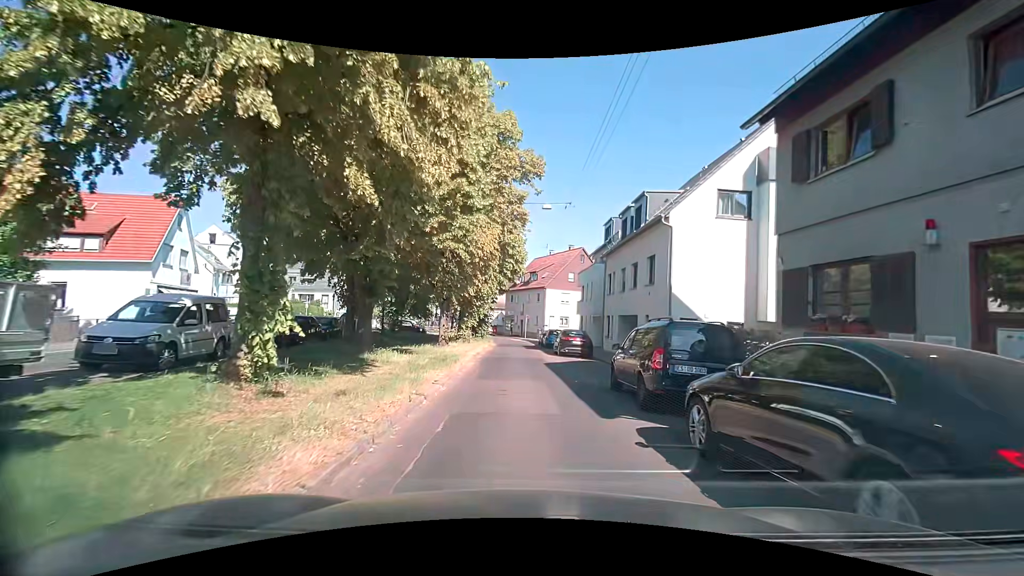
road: residential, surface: asphalt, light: Day
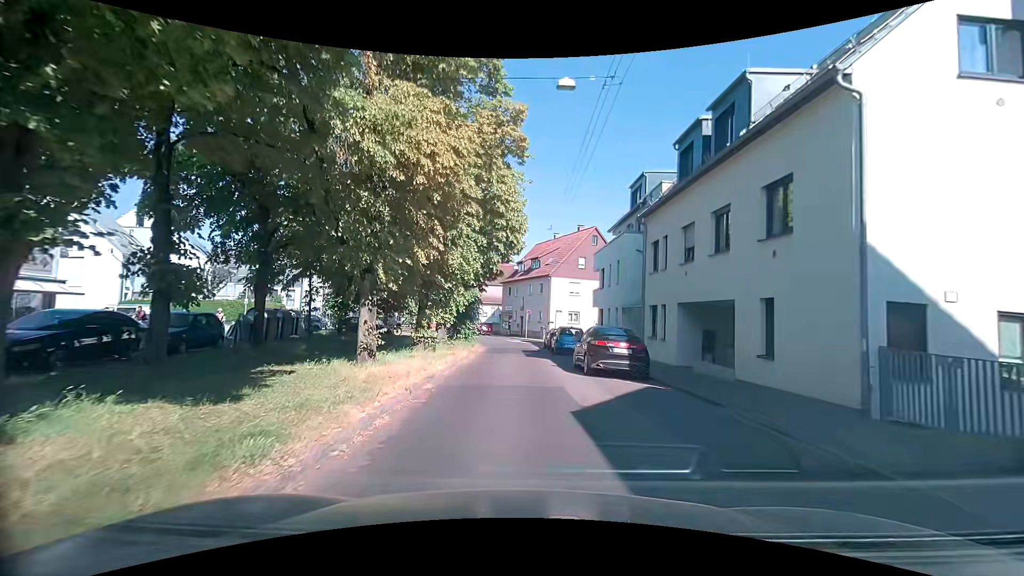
(+0.1, +11.6) m; +2°
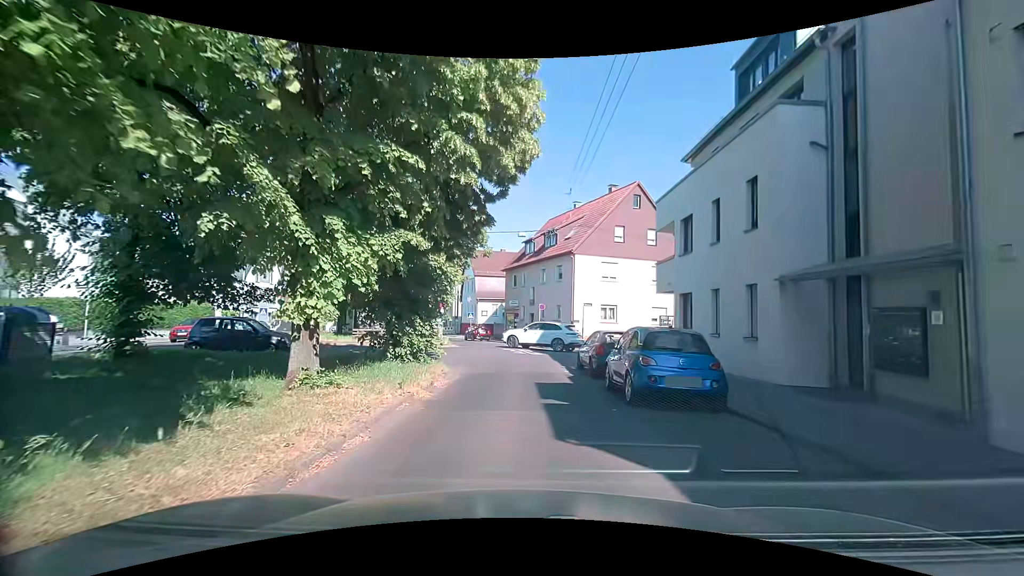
(-0.6, +16.0) m; -3°
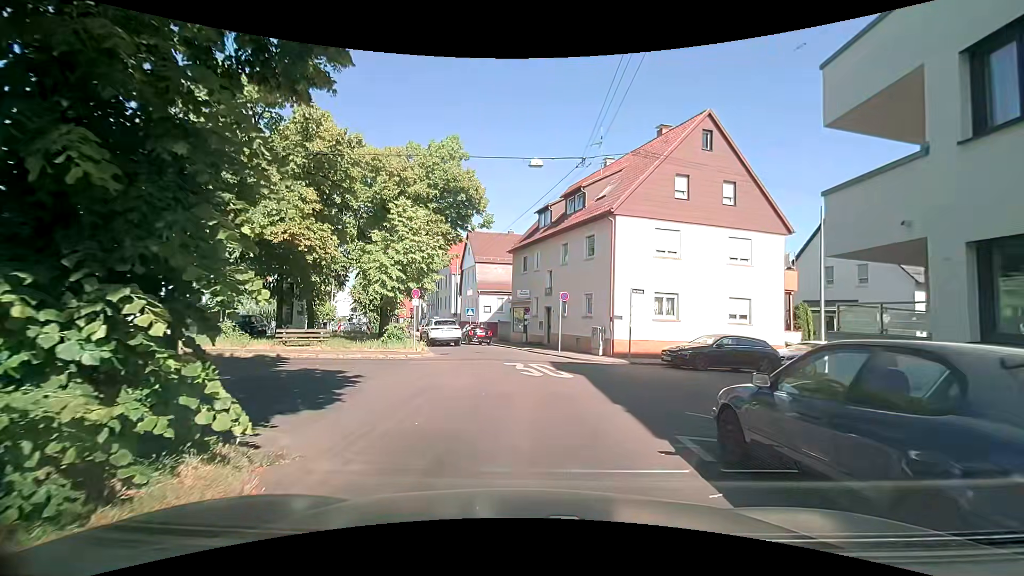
(0.0, +11.4) m; +1°
